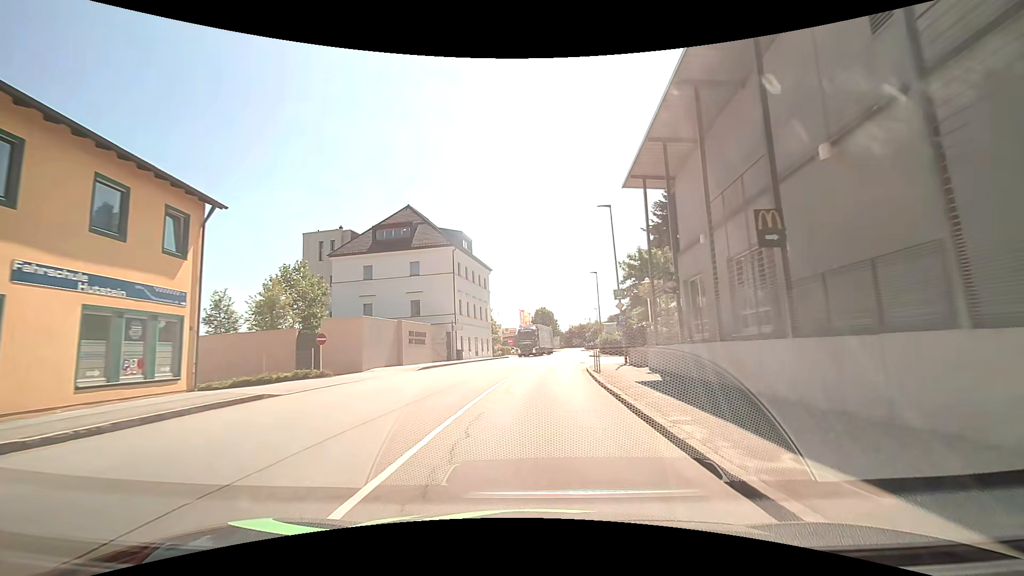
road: tertiary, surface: asphalt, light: Day
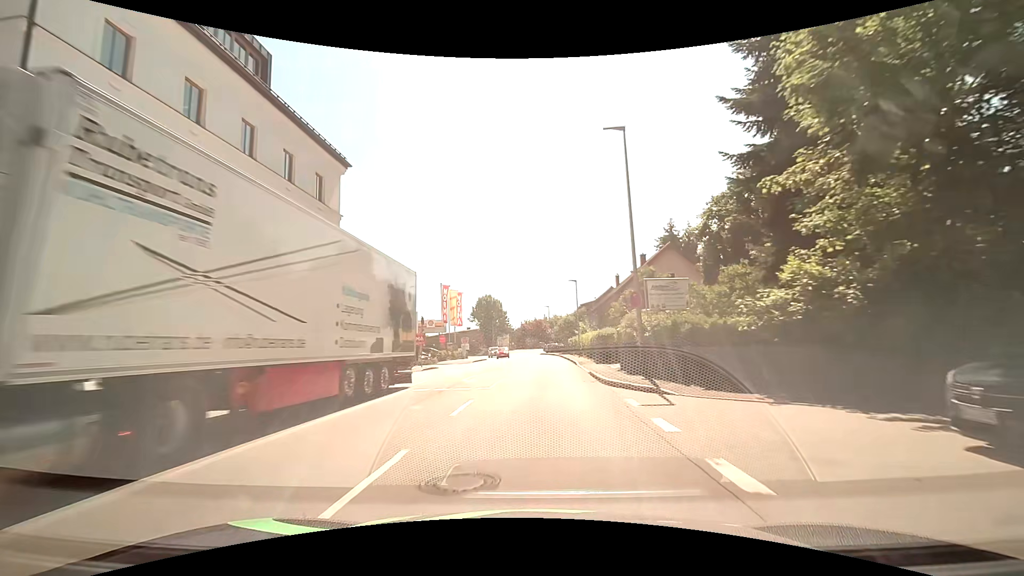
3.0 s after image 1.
(+1.5, +38.3) m; +5°
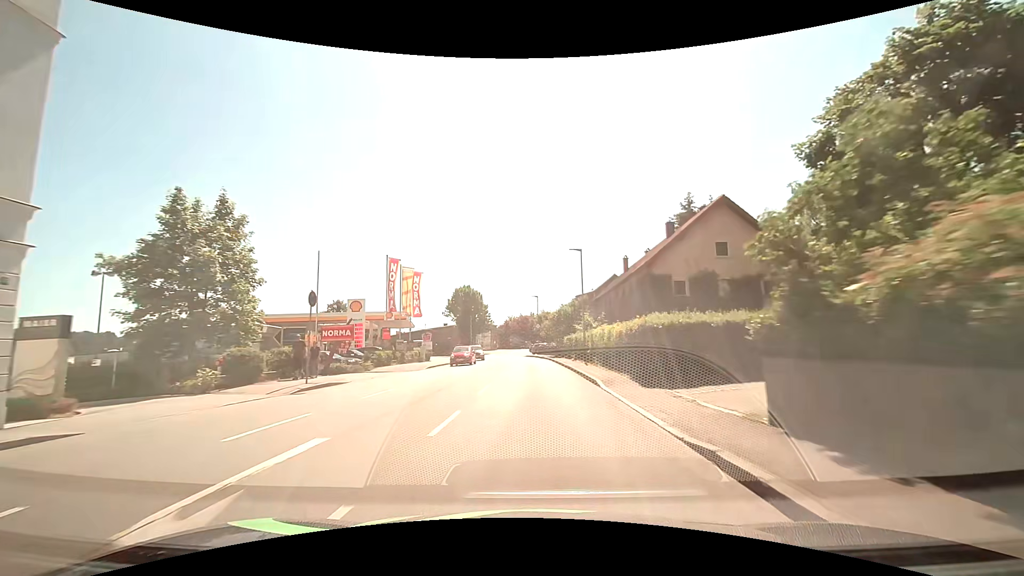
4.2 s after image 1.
(+0.4, +15.6) m; +2°
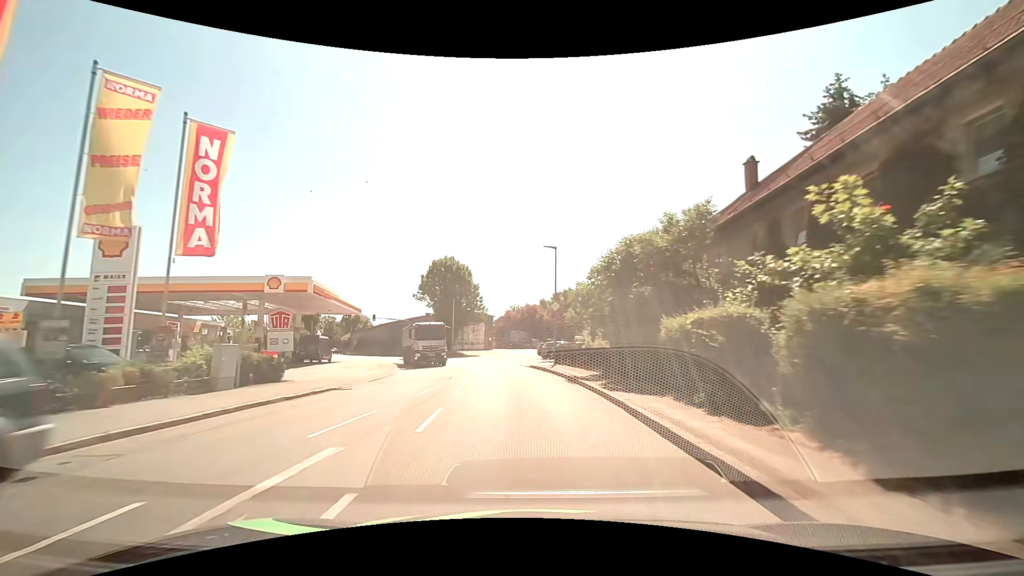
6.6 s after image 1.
(-0.2, +29.7) m; -1°
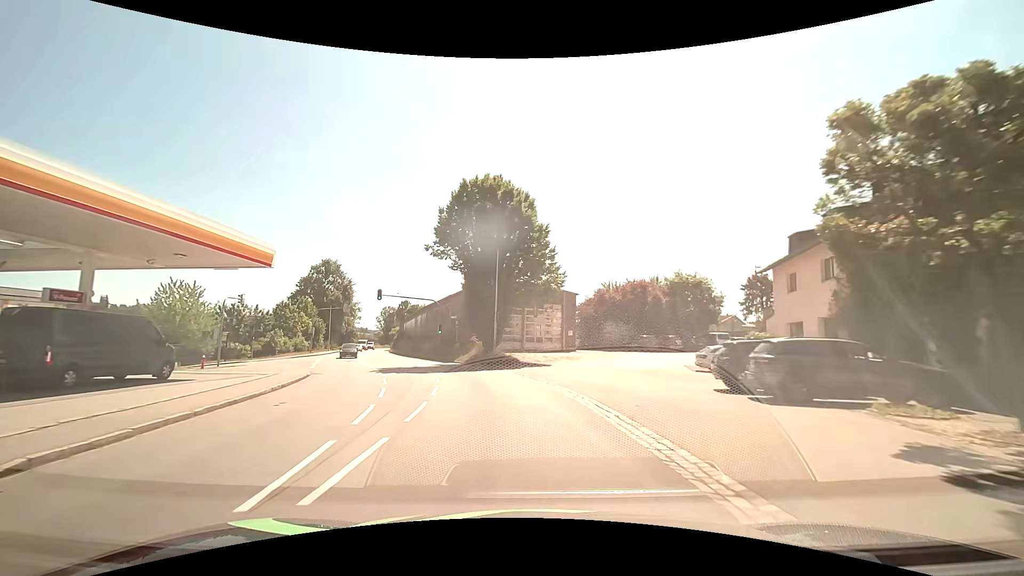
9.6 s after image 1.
(-2.5, +32.5) m; -9°
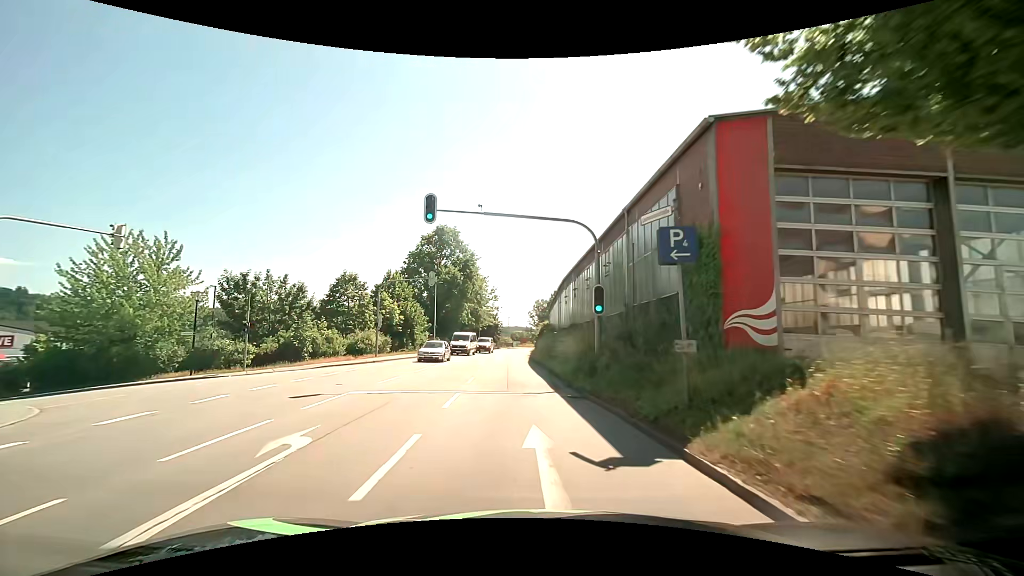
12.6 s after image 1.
(-5.0, +31.7) m; -18°
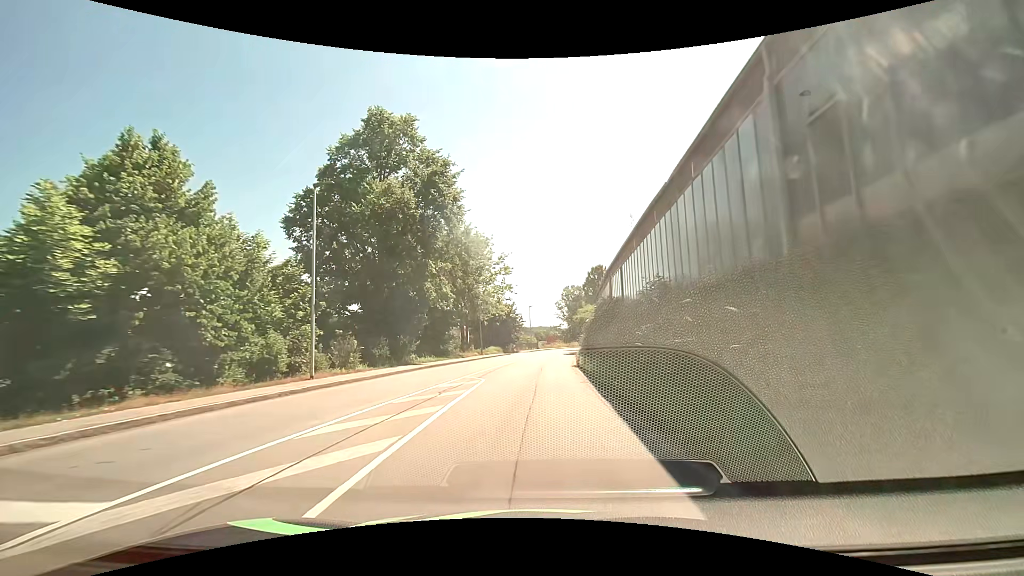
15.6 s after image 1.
(-1.7, +34.9) m; -3°
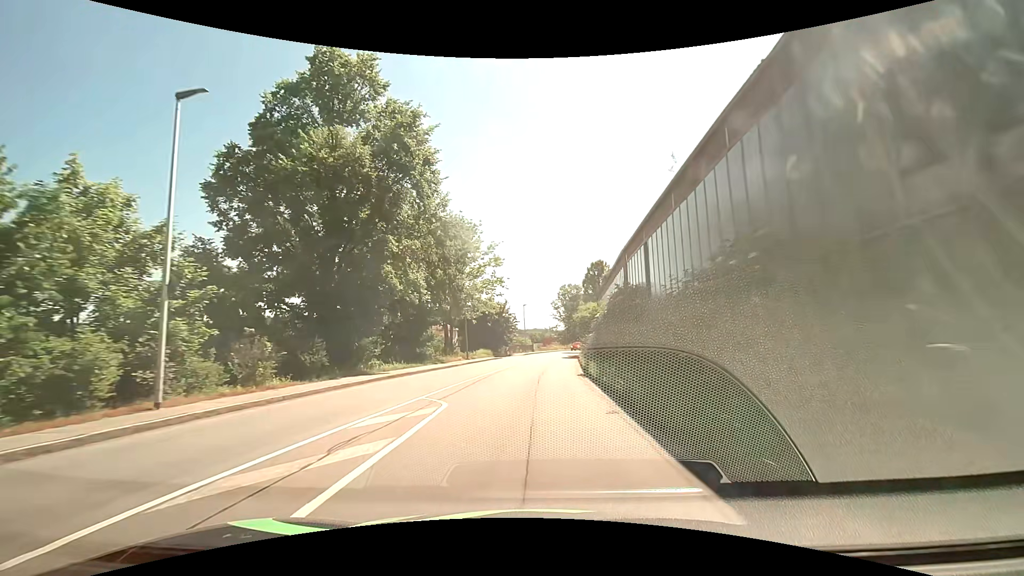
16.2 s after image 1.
(0.0, +7.2) m; 0°
